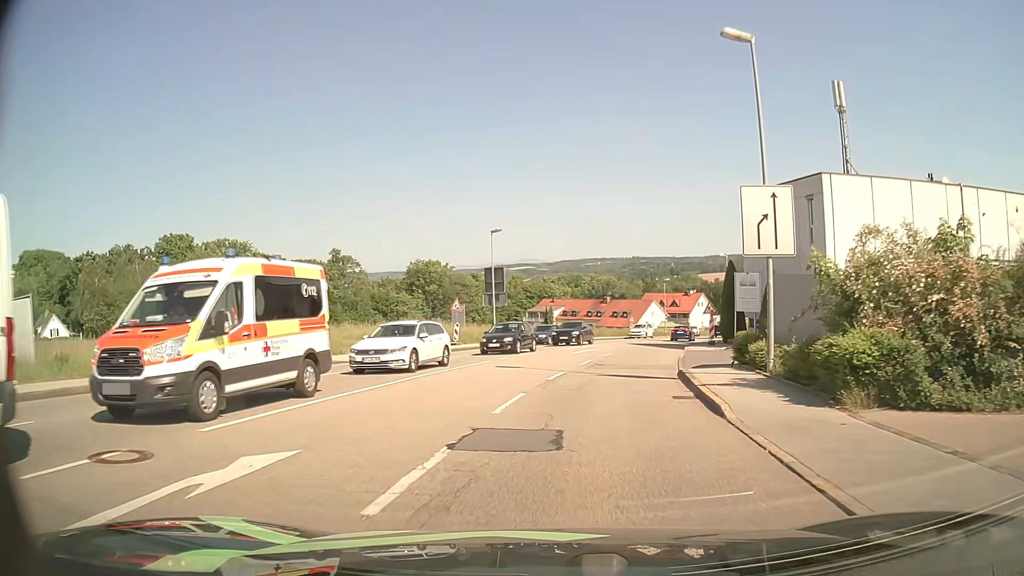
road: tertiary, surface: asphalt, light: Day
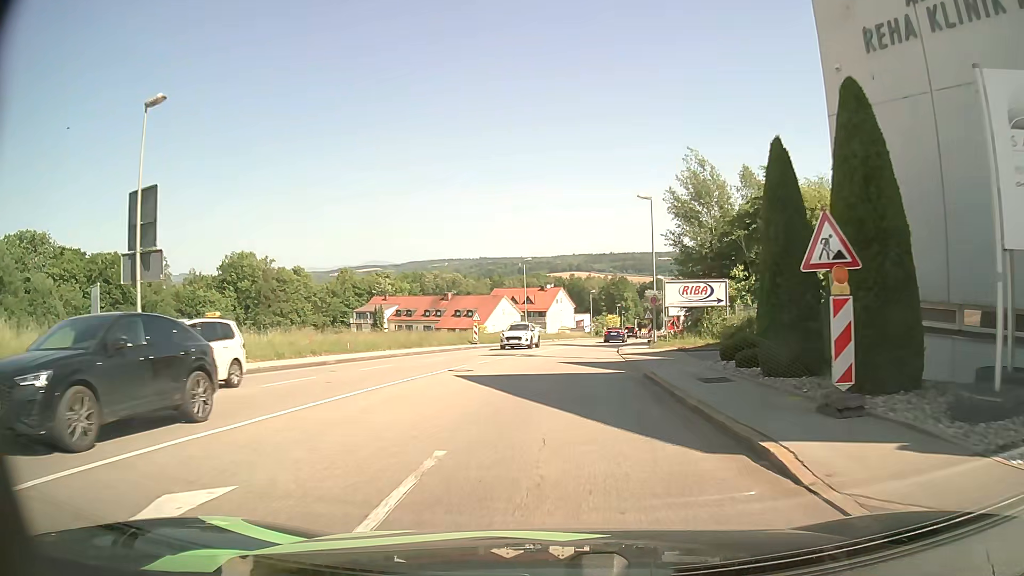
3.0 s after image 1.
(+3.6, +30.3) m; +13°
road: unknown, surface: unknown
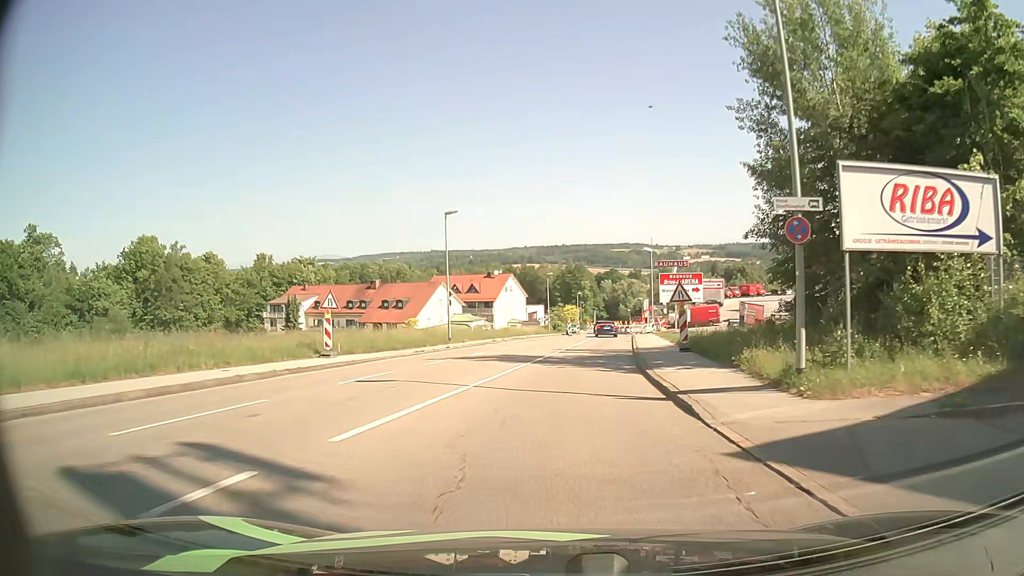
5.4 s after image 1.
(+0.8, +25.5) m; +4°
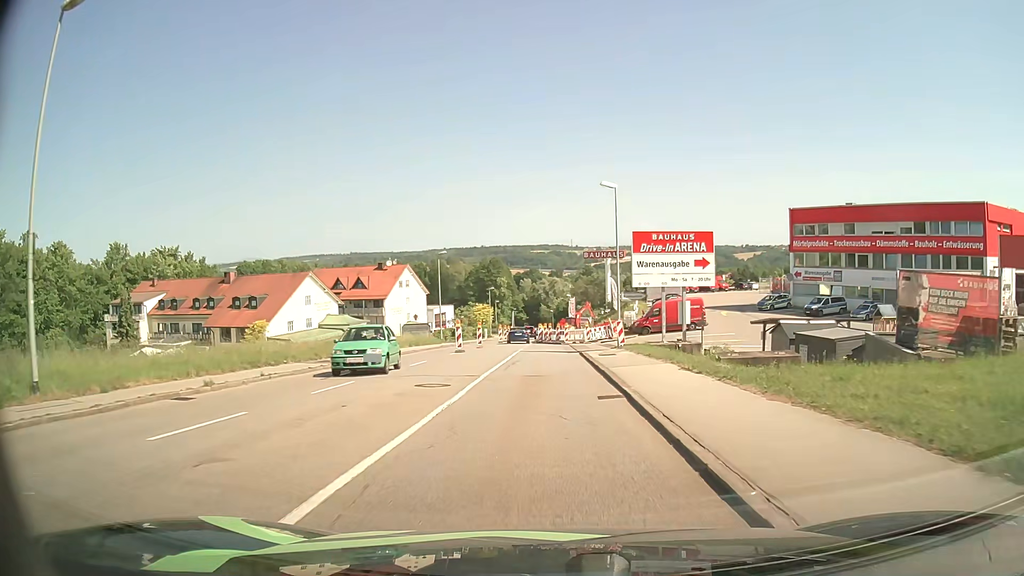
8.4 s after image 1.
(+2.3, +30.4) m; +7°
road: tertiary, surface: asphalt
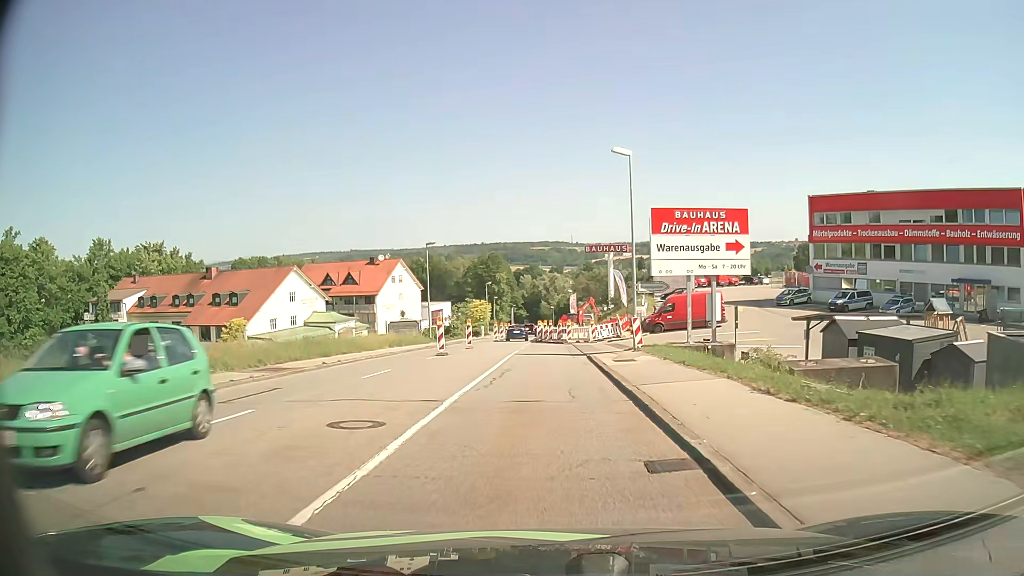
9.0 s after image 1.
(0.0, +5.9) m; 0°
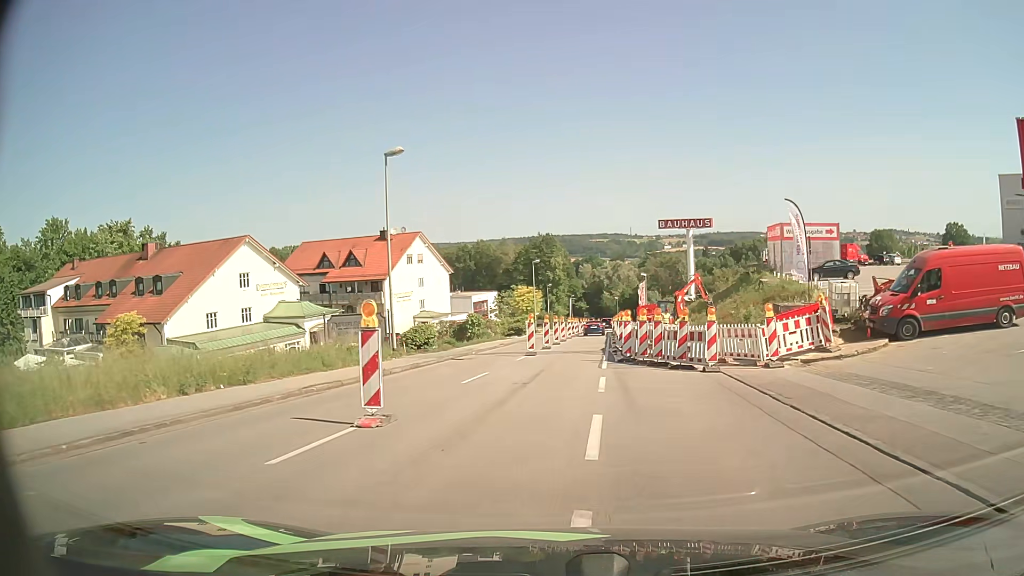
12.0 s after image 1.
(-1.1, +28.7) m; -5°
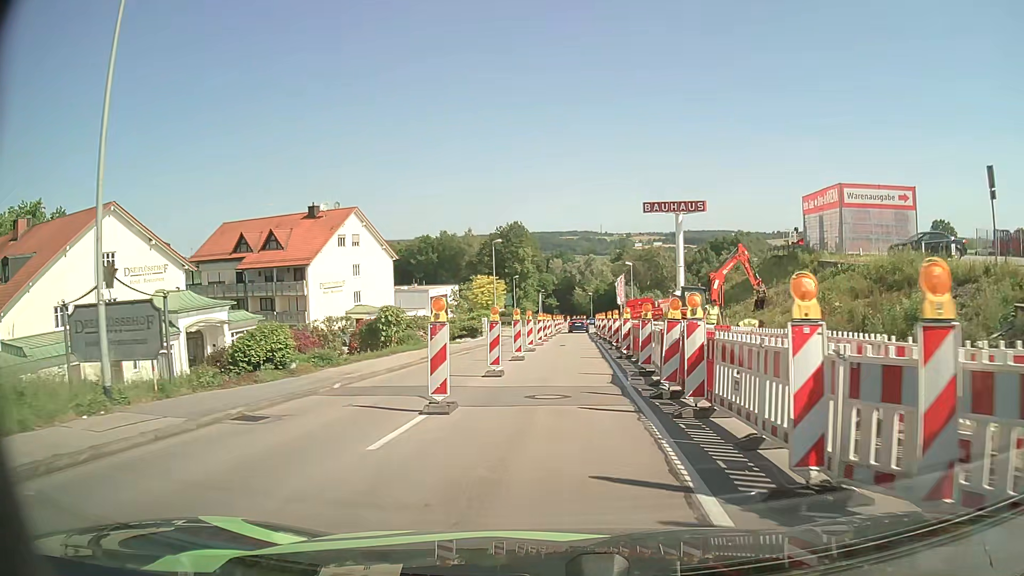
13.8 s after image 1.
(+0.3, +16.9) m; +2°
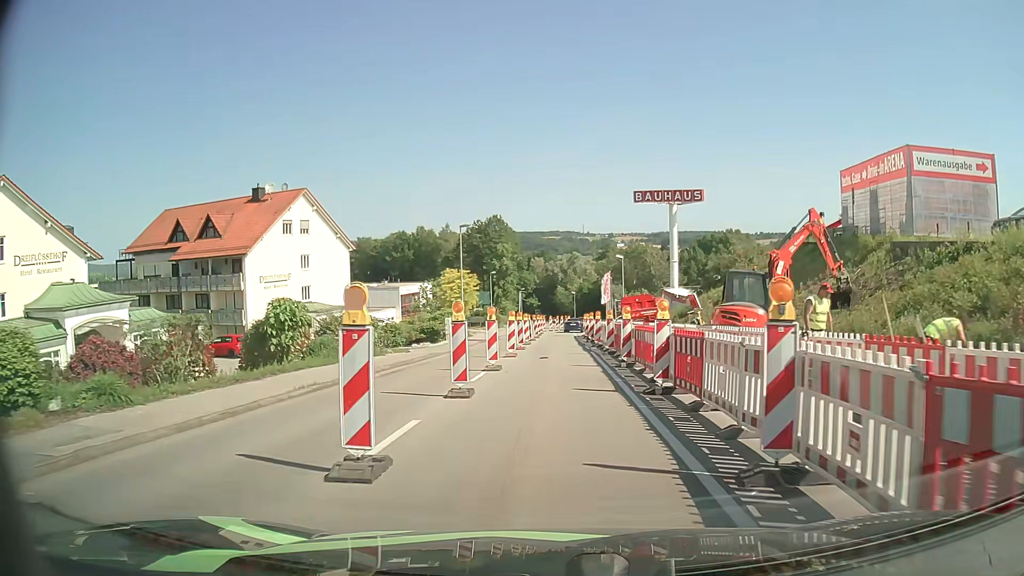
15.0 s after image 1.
(+0.2, +10.0) m; +2°
(0, +10) (0, +20) (+1, +30) (+1, +40) (+1, +50) (+2, +60) (+3, +70) (+5, +80) (+5, +90) (+5, +100) m
